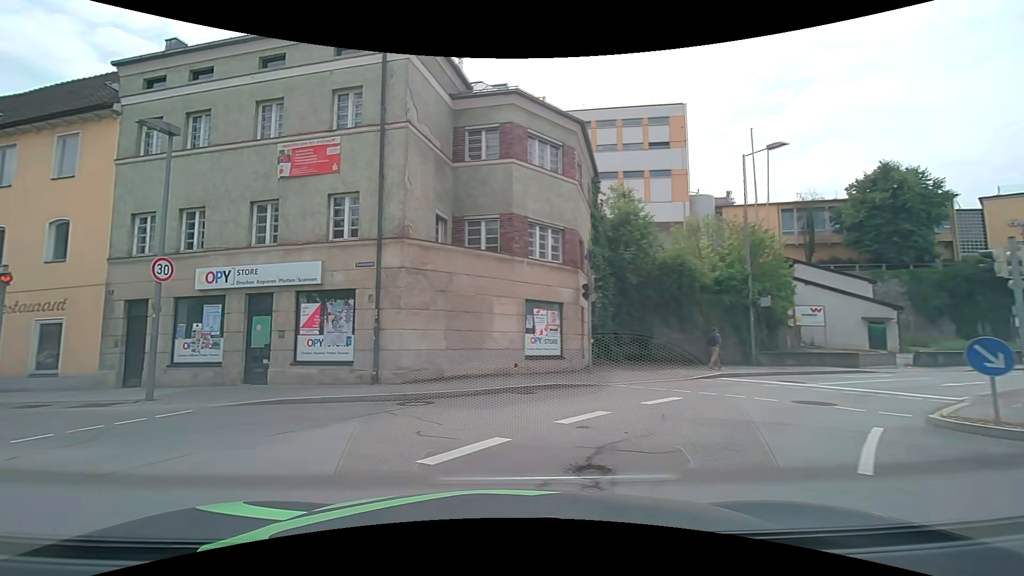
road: residential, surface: asphalt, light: Day
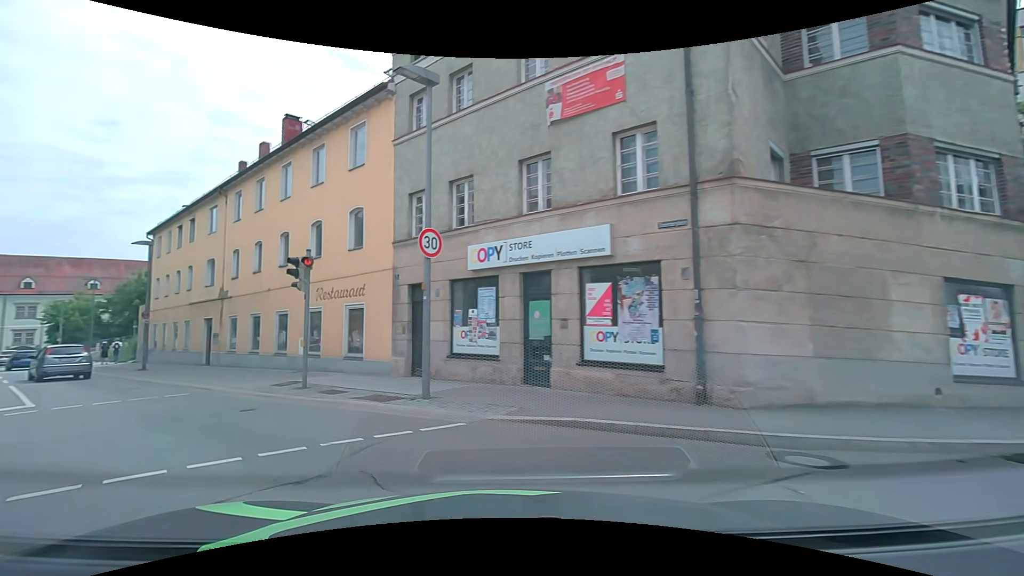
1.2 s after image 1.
(-1.1, +4.4) m; -27°
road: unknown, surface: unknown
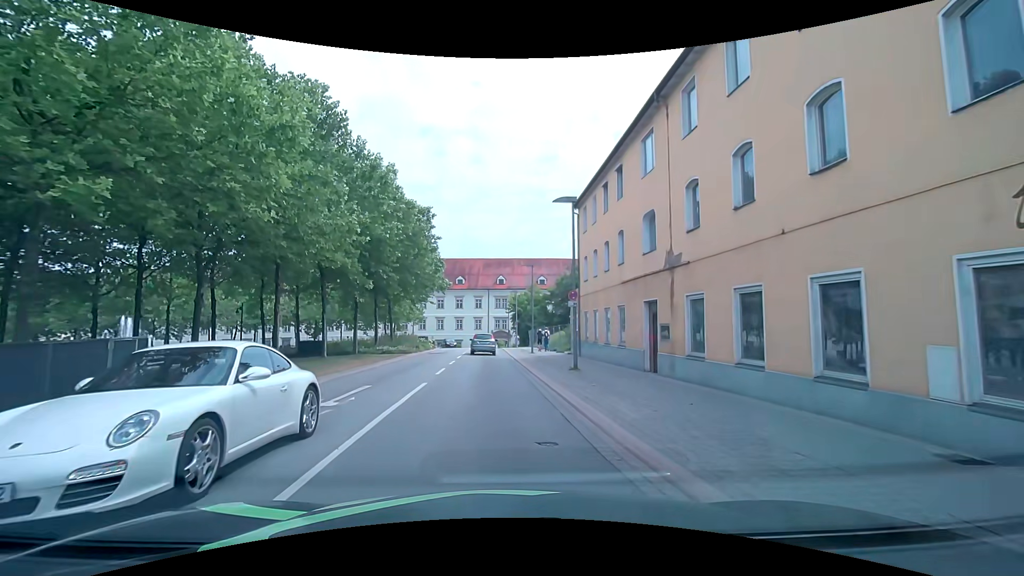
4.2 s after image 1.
(-6.4, +11.0) m; -47°
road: tertiary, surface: asphalt
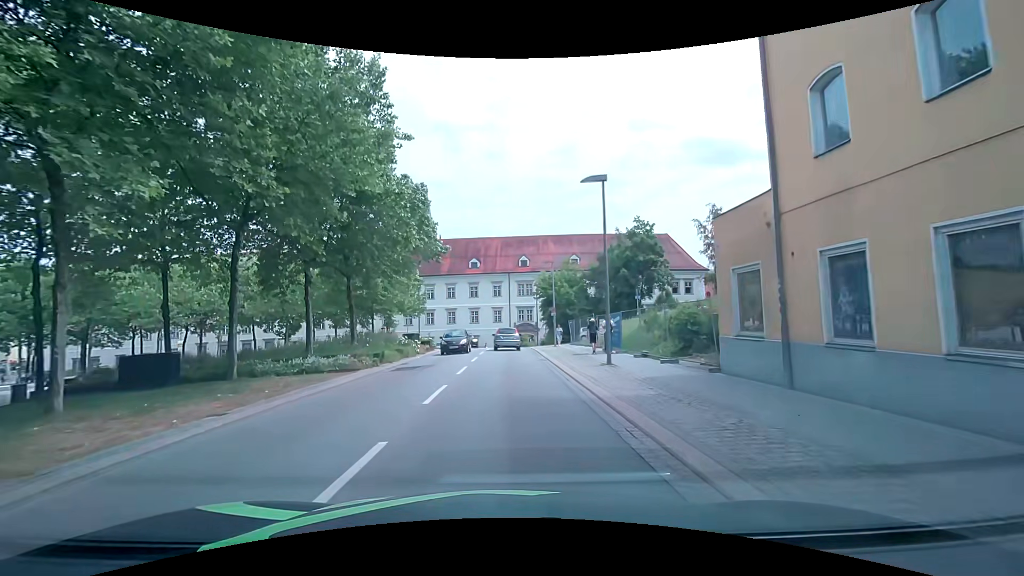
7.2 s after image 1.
(-0.7, +19.9) m; -2°
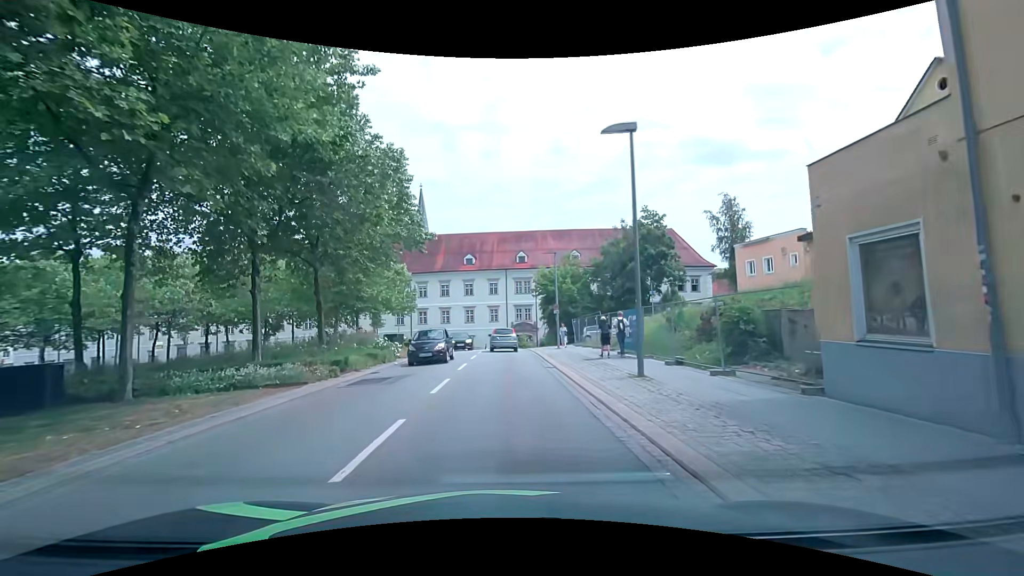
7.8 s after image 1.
(0.0, +4.5) m; +1°
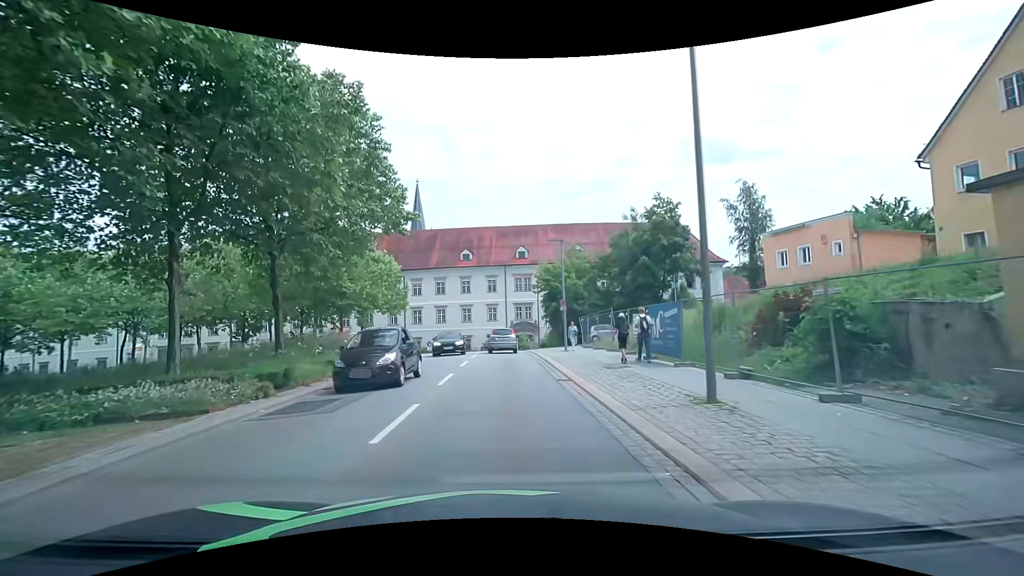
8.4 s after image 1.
(0.0, +4.5) m; +1°
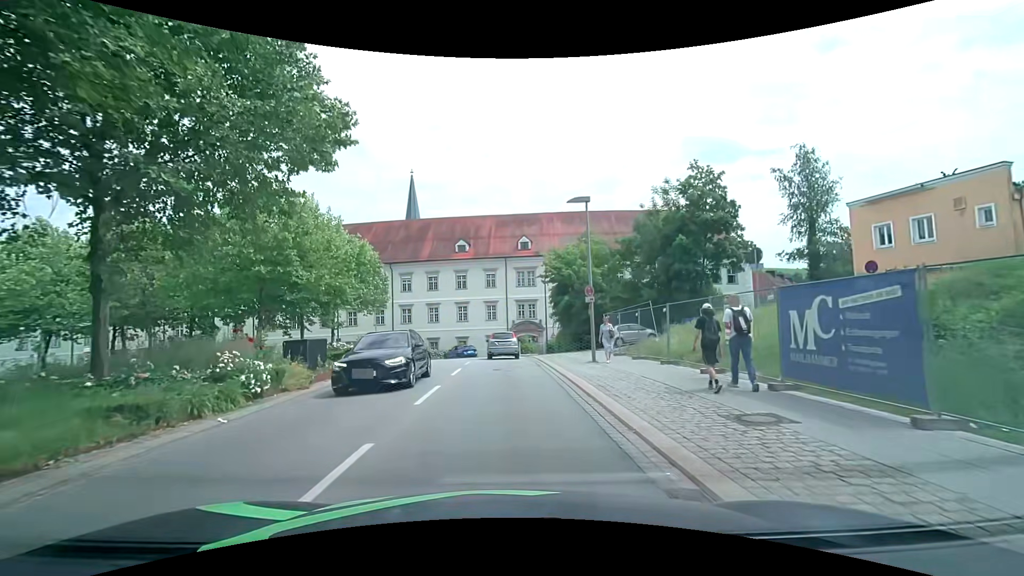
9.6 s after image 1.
(-0.1, +9.0) m; 0°
